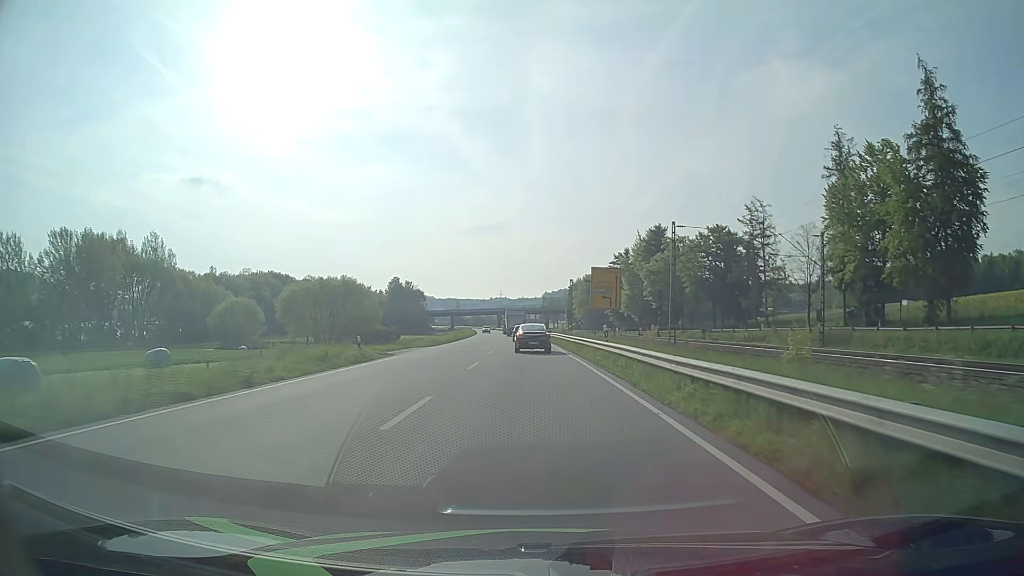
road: primary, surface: asphalt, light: Day
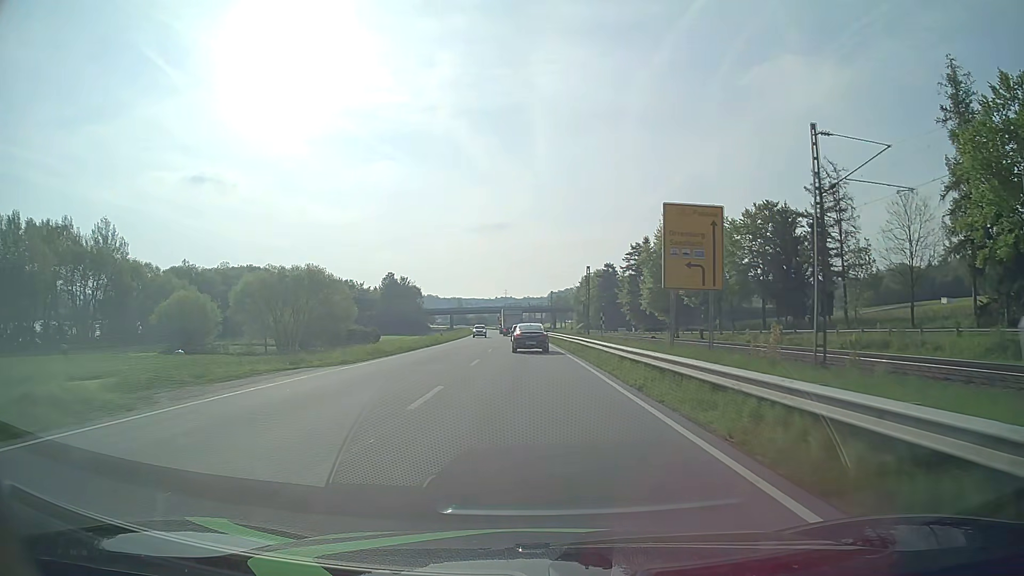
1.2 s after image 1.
(-0.1, +22.1) m; 0°
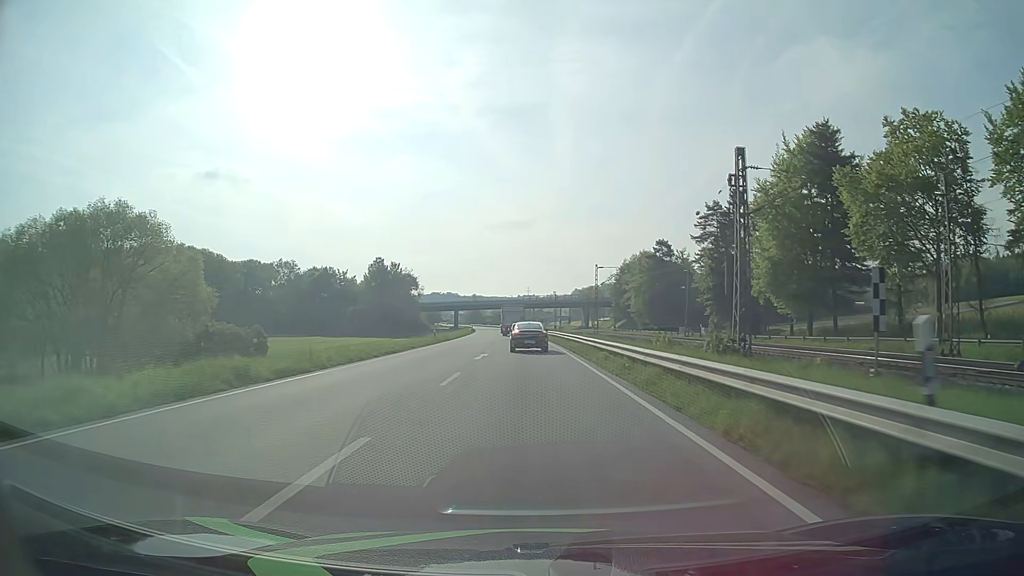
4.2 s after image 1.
(-0.7, +54.9) m; -2°
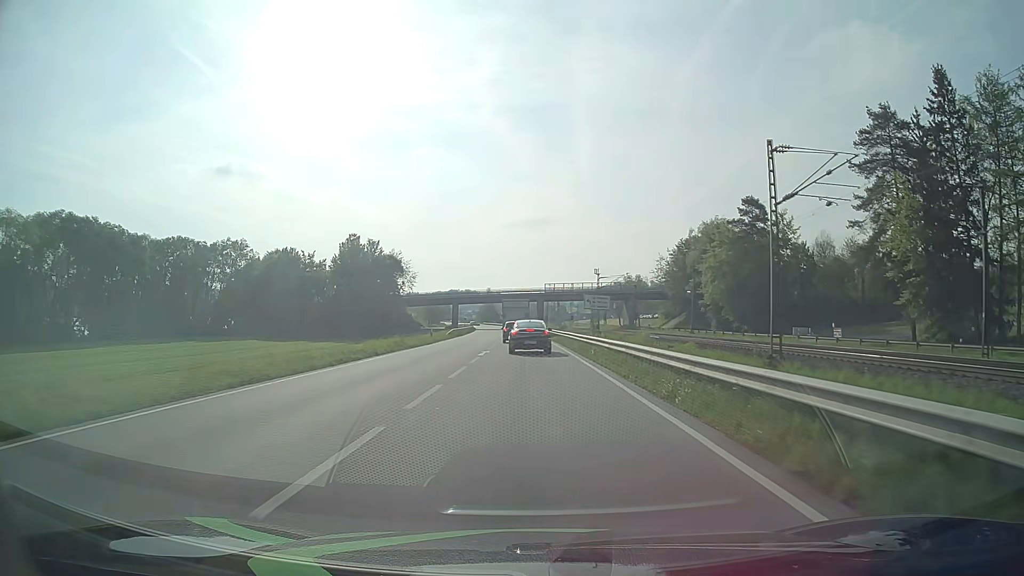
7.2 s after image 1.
(-0.9, +52.4) m; -2°
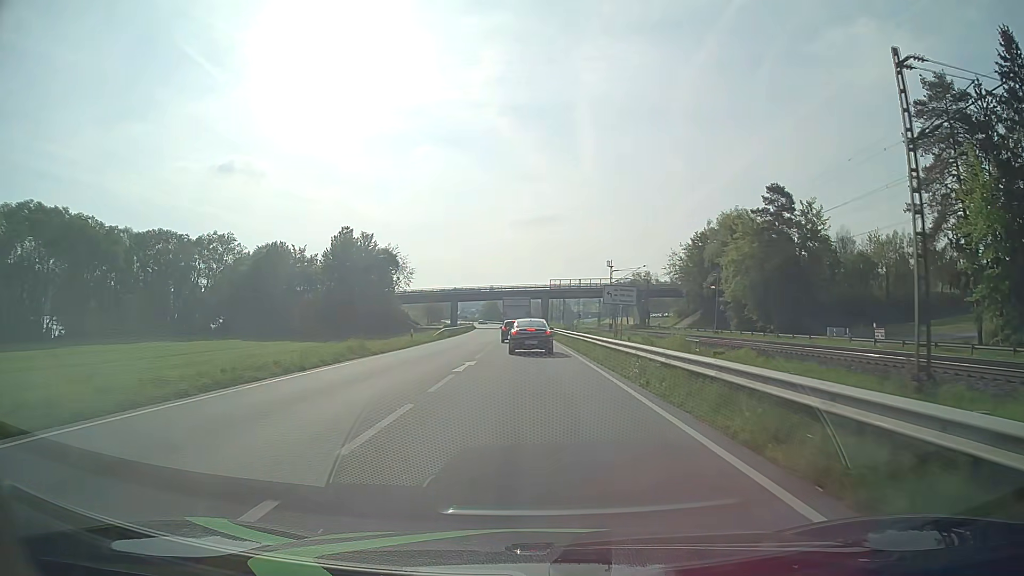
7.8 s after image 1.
(0.0, +9.7) m; -1°
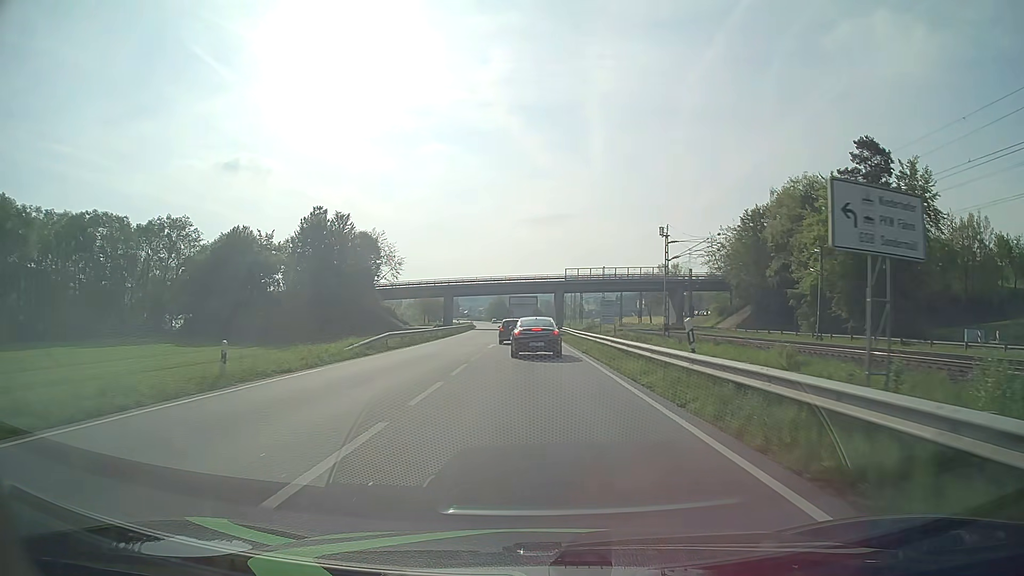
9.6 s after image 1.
(-0.1, +25.9) m; -1°
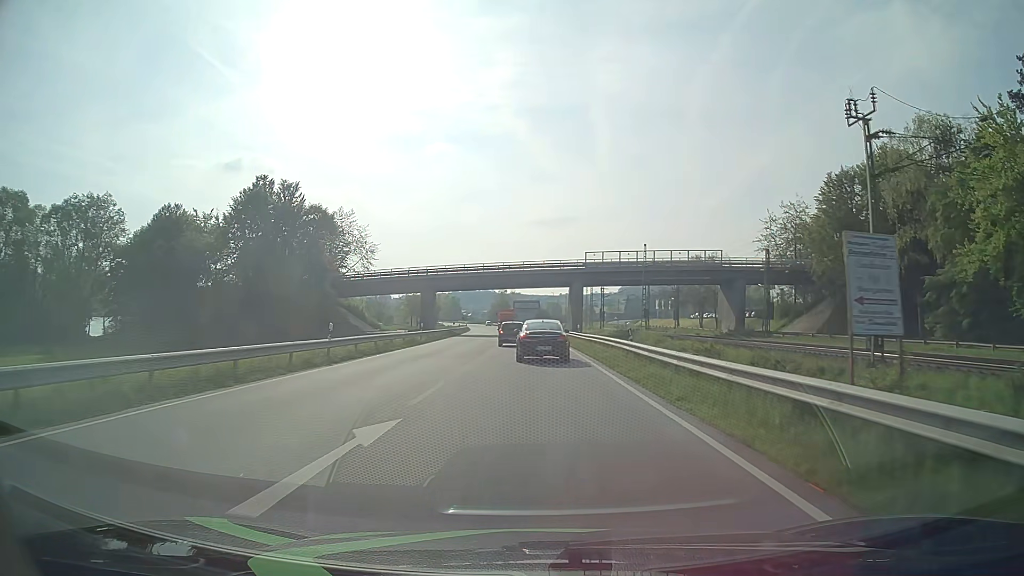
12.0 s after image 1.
(-0.1, +29.7) m; 0°
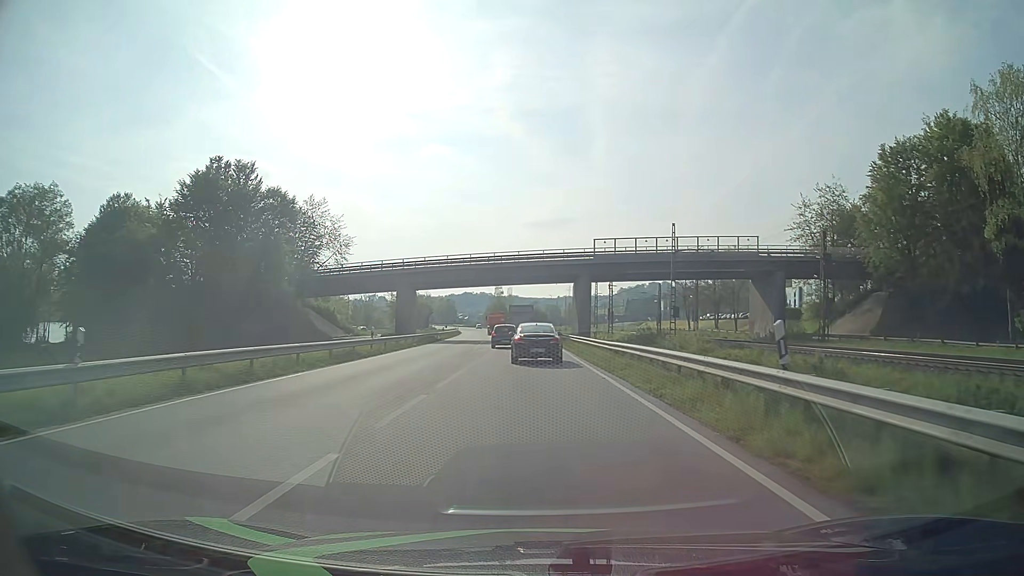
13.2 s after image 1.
(0.0, +14.3) m; 0°
(0, +10) (0, +20) (0, +30) (0, +40) (0, +50) (-1, +60) (-1, +70) (-1, +80) (-2, +90) (-2, +100) m
